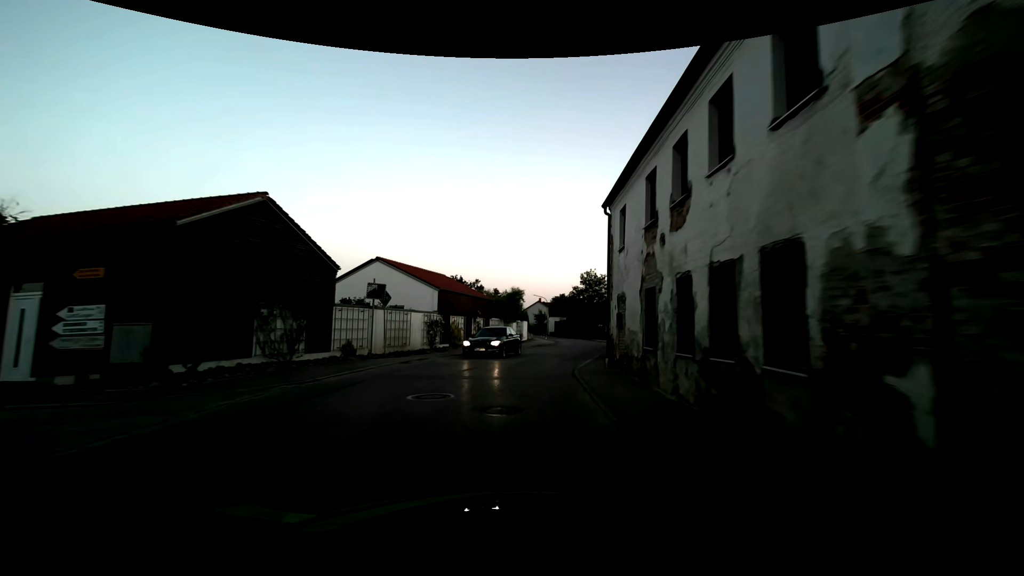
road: secondary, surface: asphalt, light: Dusk
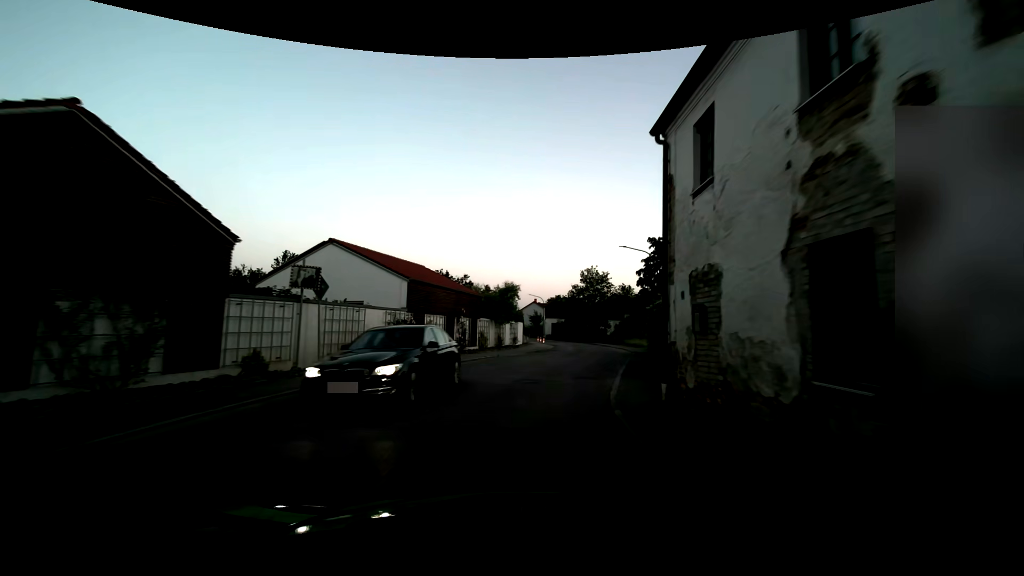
(0.0, +6.9) m; 0°
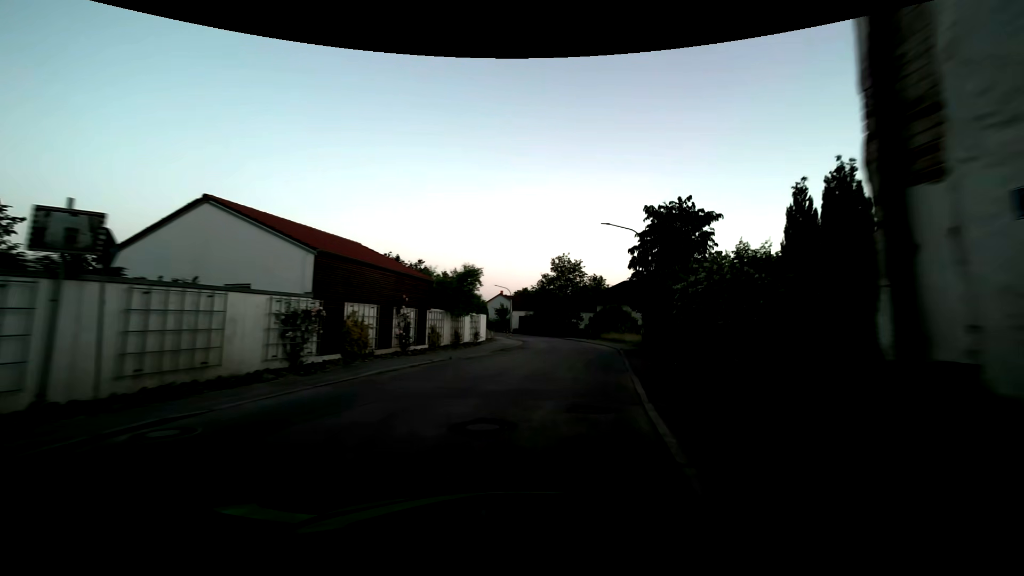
(+0.2, +6.7) m; +4°
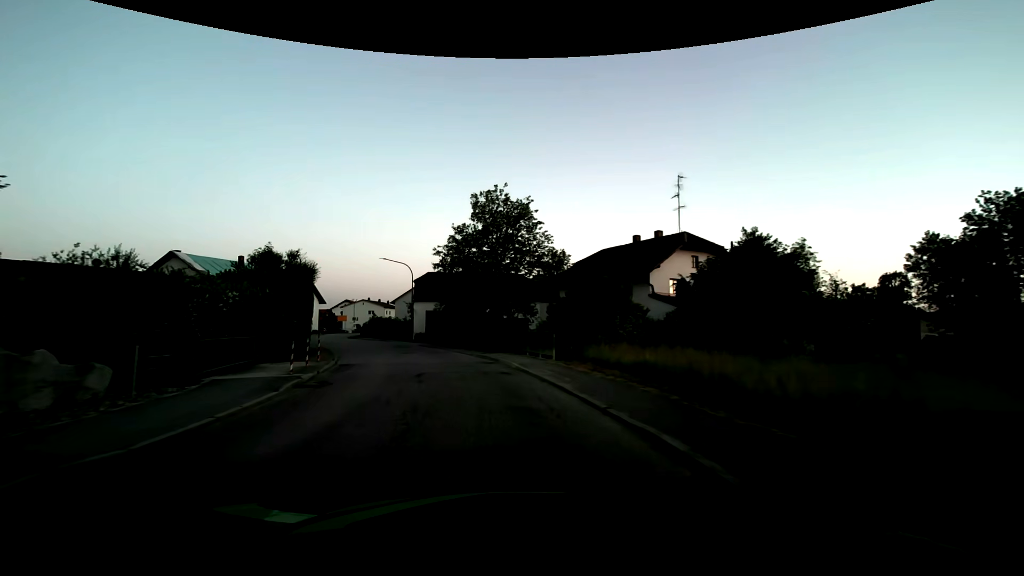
(+4.7, +32.2) m; +6°
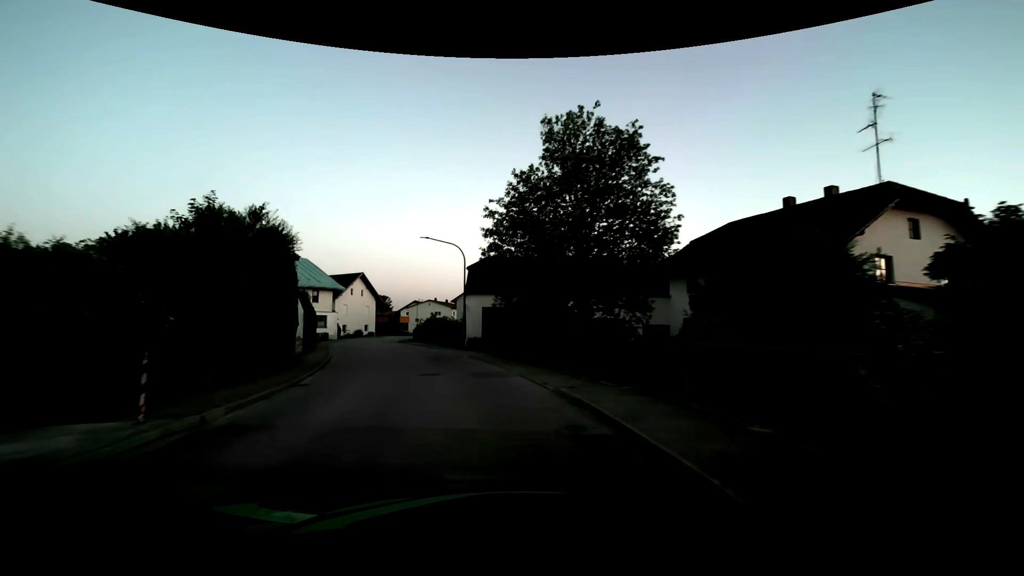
(-0.9, +12.5) m; -9°
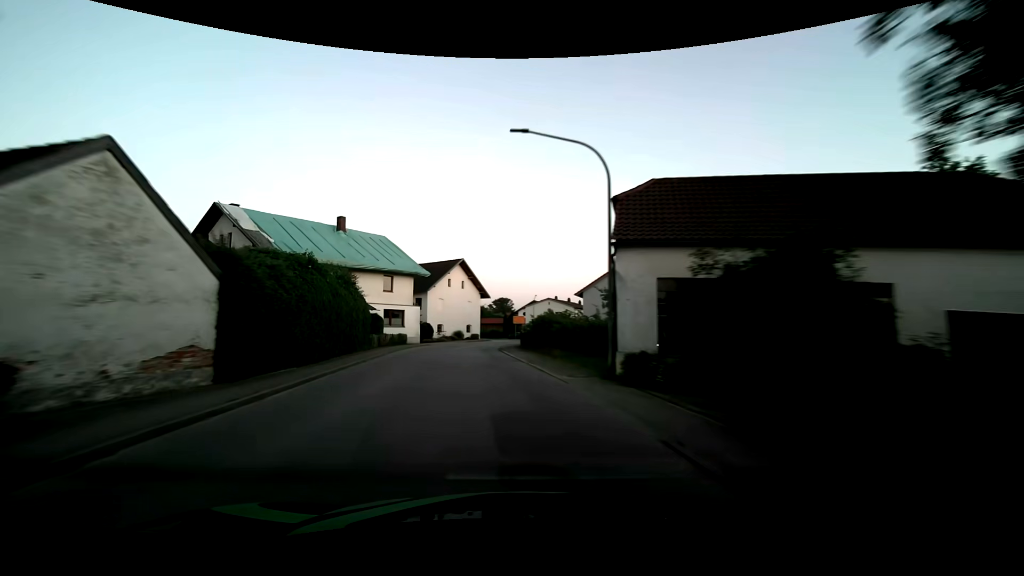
(-2.3, +18.5) m; -14°
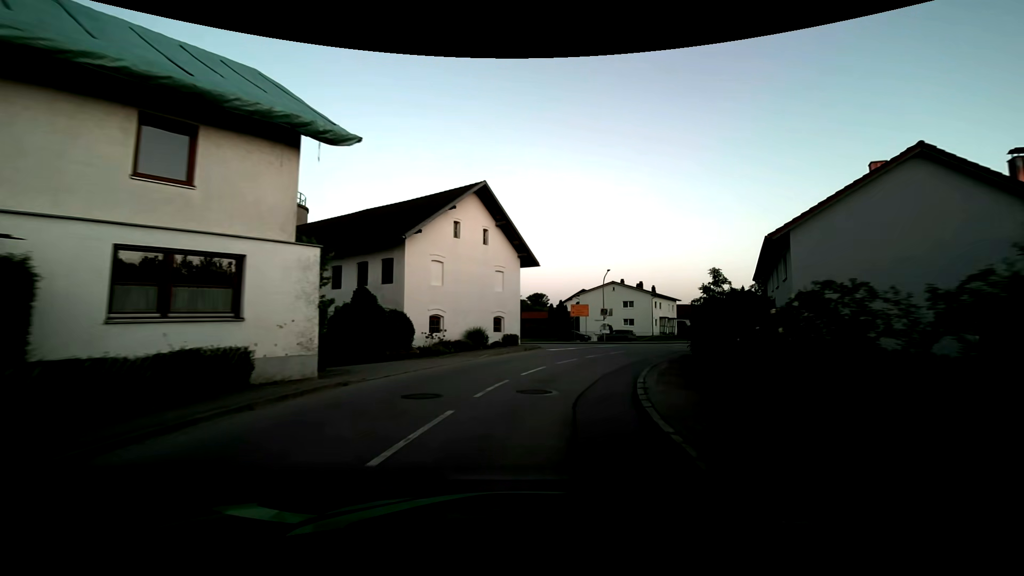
(-2.4, +29.9) m; -4°
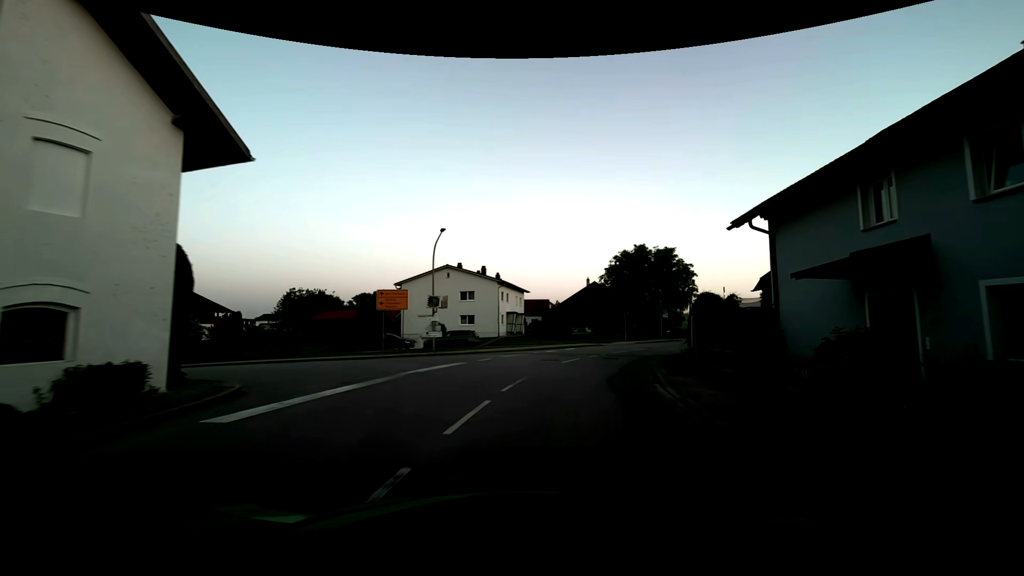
(+3.0, +20.2) m; +19°
(+1, +10) (+1, +20) (-6, +26) (-16, +26) (-26, +27) (-36, +27) (-46, +26) (-56, +26) (-66, +27) (-76, +28) m
